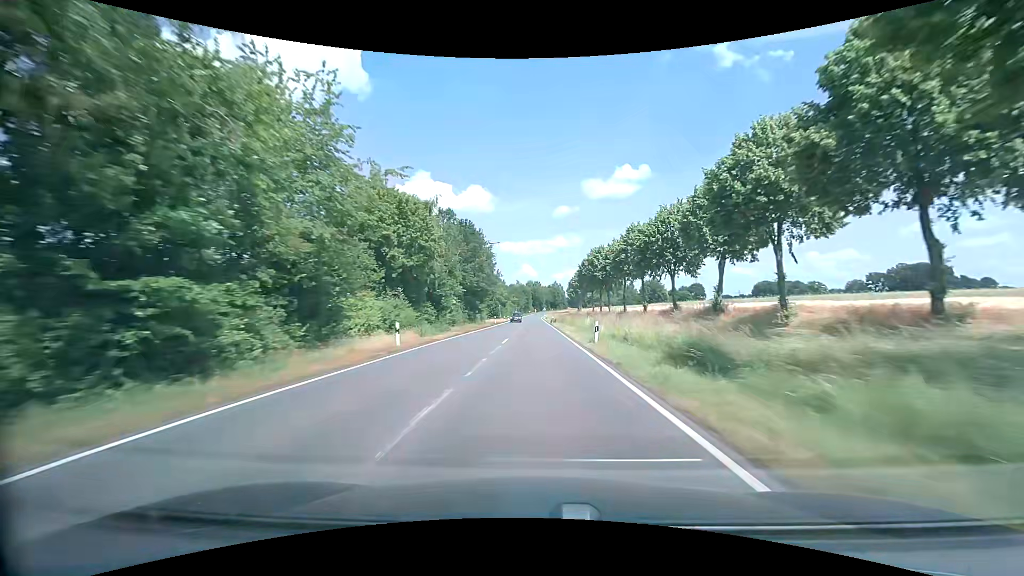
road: secondary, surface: asphalt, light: Day
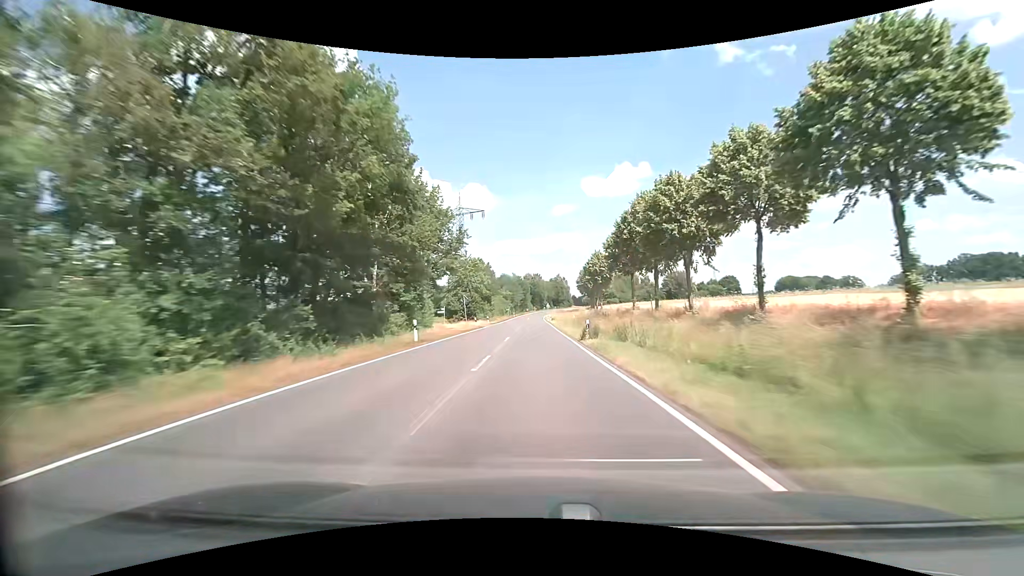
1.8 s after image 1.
(-0.2, +47.5) m; 0°
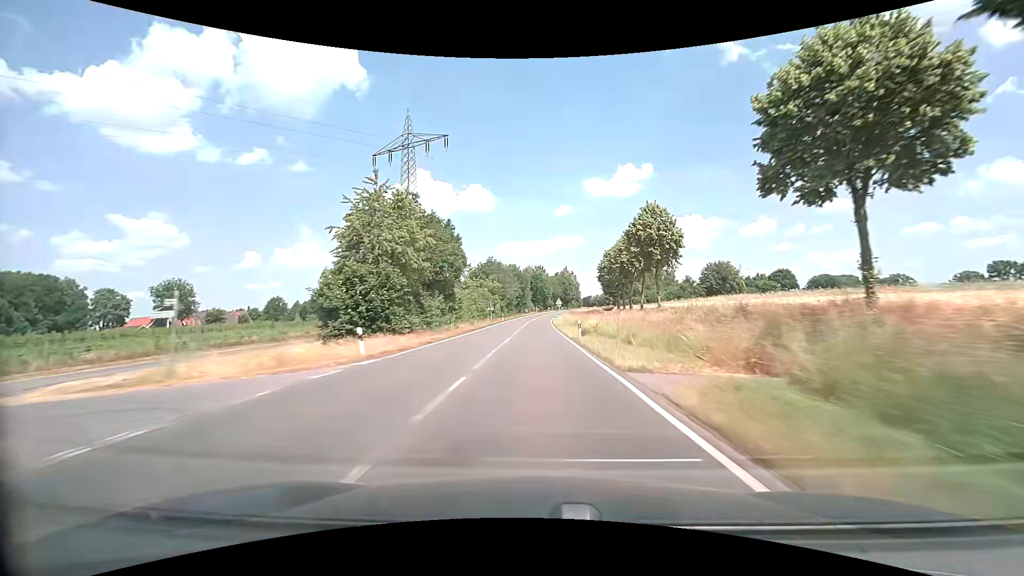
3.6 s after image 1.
(0.0, +47.4) m; 0°
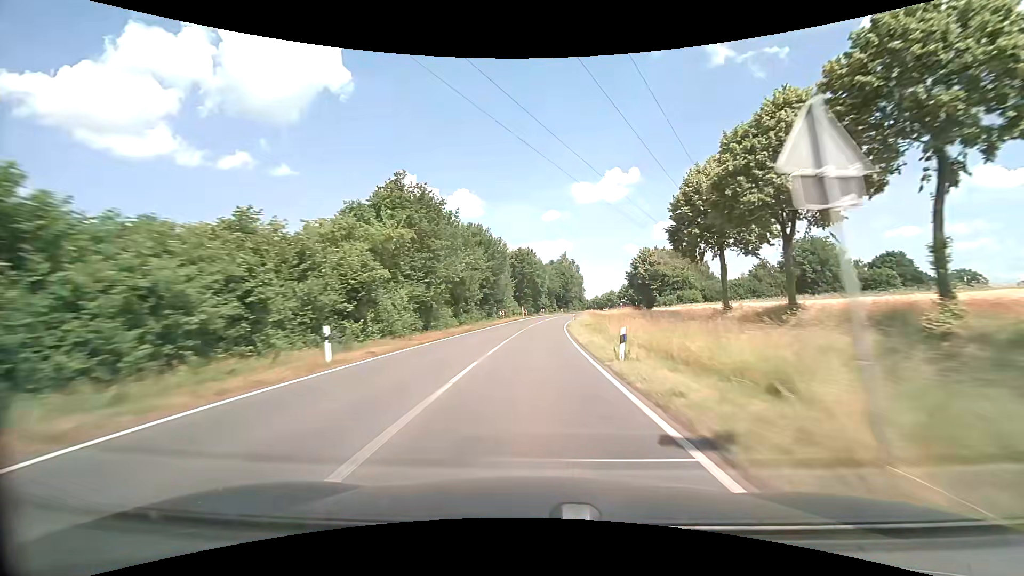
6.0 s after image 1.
(+0.6, +63.2) m; +1°
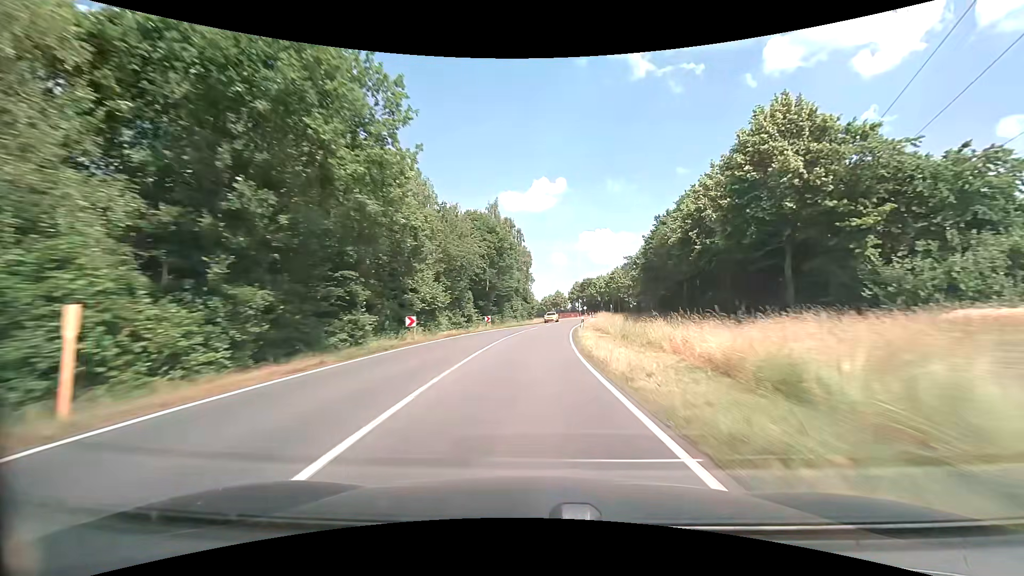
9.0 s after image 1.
(+4.6, +78.3) m; +8°
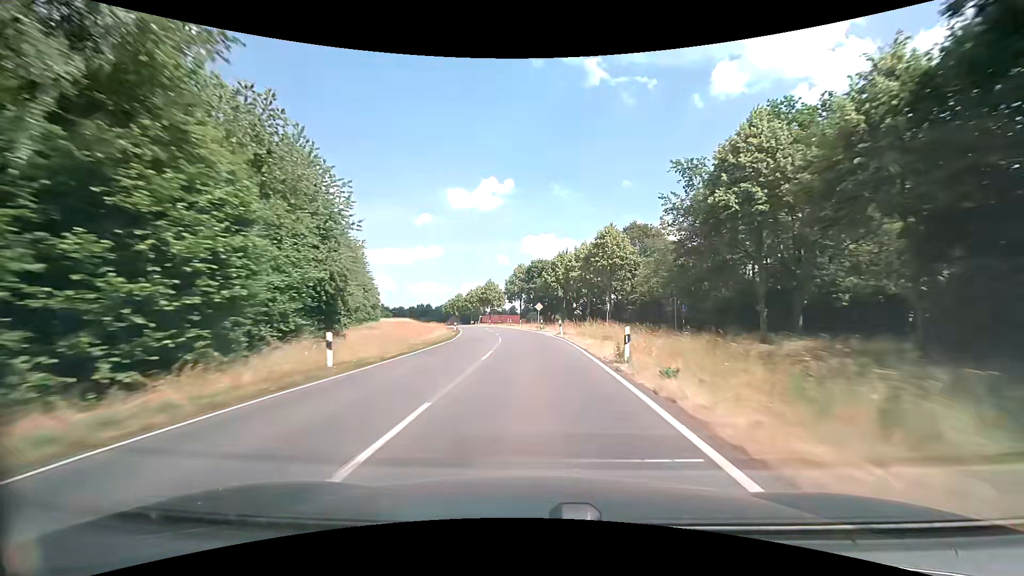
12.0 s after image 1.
(+5.8, +72.0) m; +7°
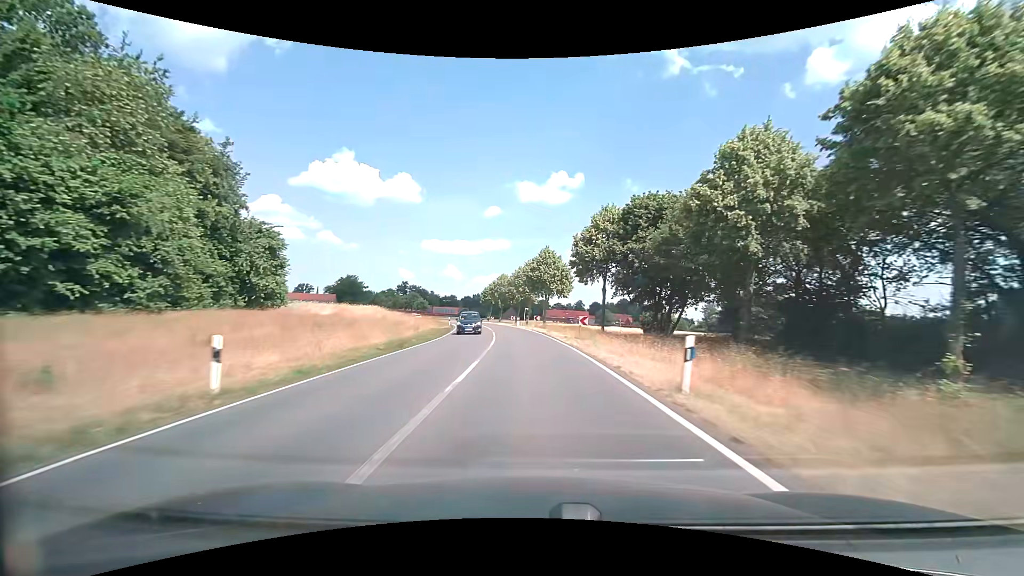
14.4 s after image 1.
(-3.0, +54.4) m; -7°
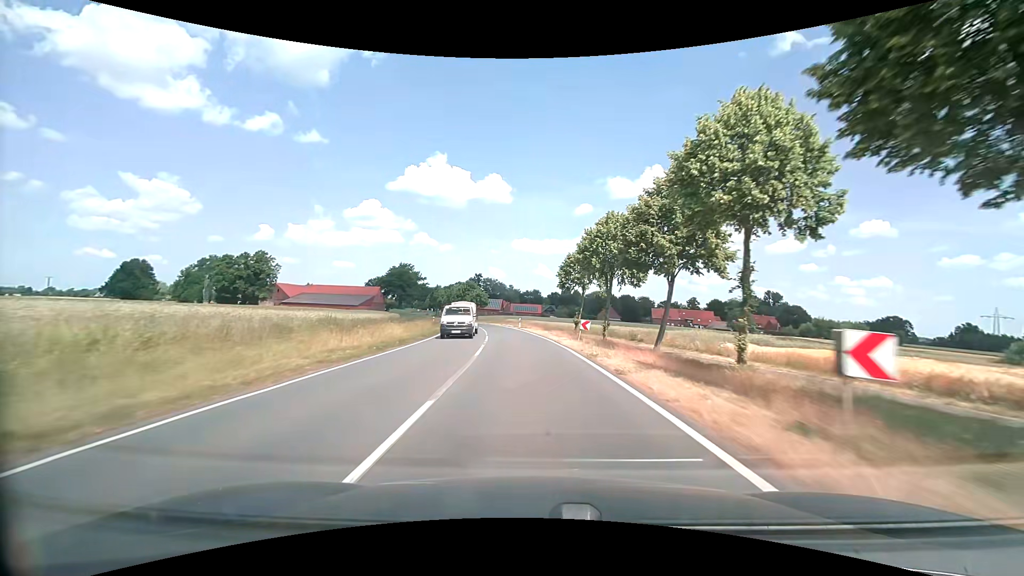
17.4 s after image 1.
(-5.6, +66.7) m; -10°
(0, +10) (-1, +20) (-1, +30) (-2, +40) (-3, +50) (-5, +60) (-7, +70) (-9, +79) (-11, +89) (-14, +99) m
